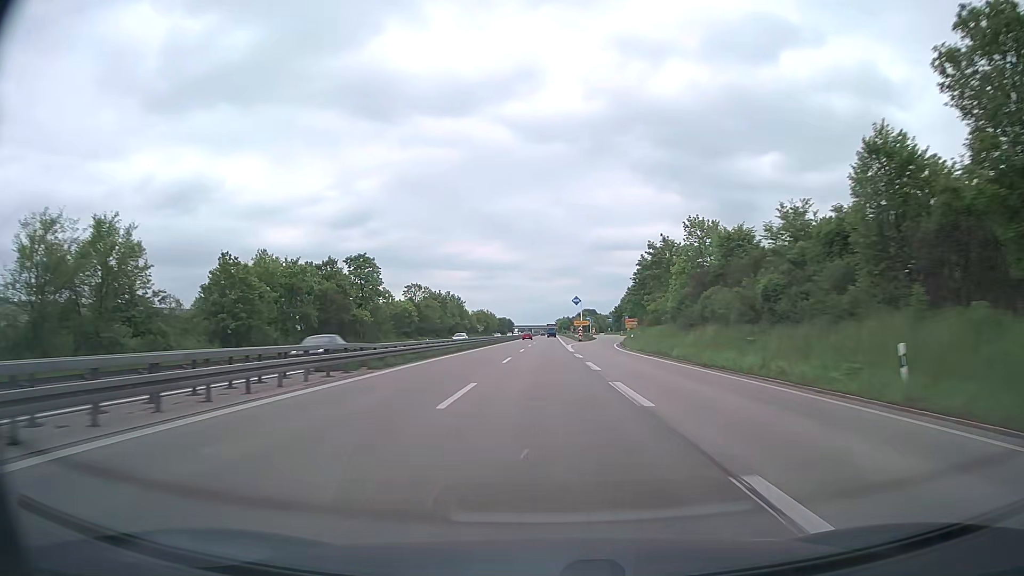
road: trunk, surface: asphalt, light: Day
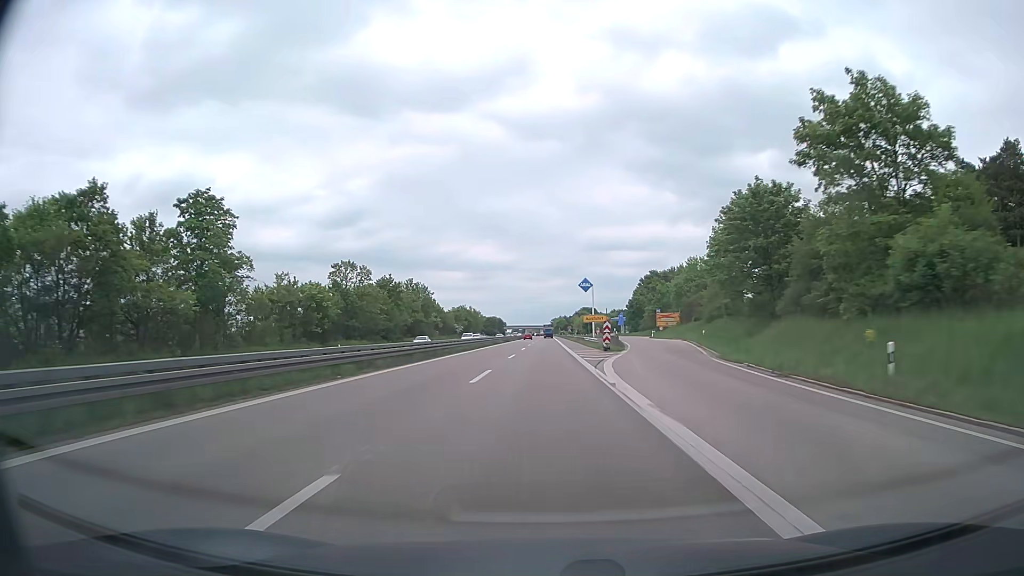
(+0.5, +47.9) m; +1°
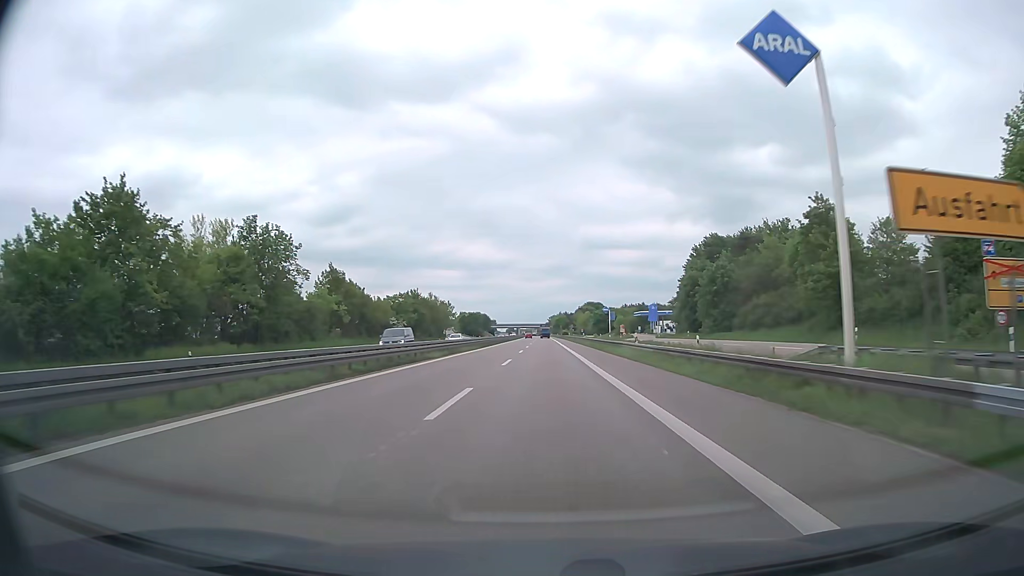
(+0.2, +79.8) m; 0°
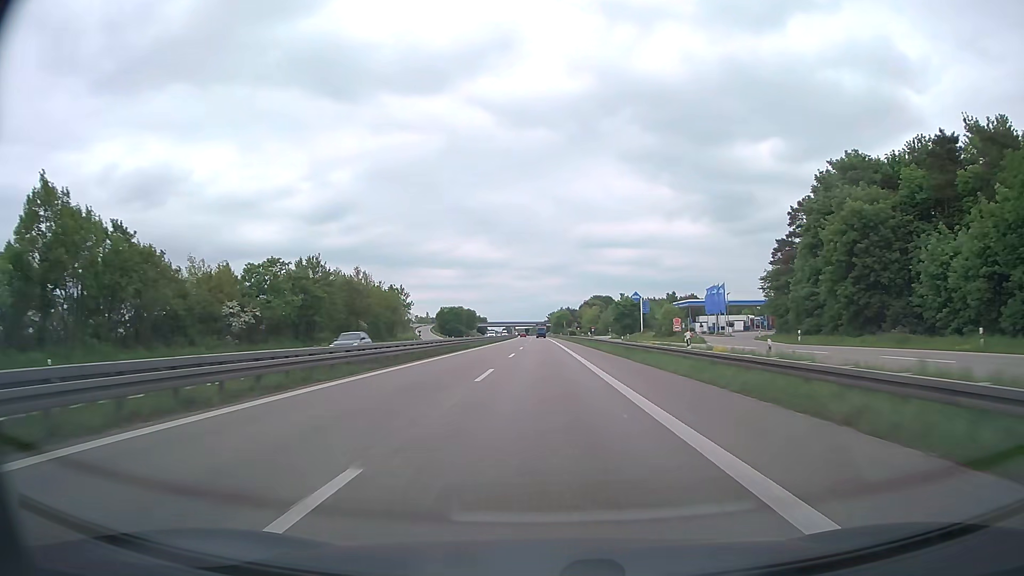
(+0.1, +63.8) m; 0°
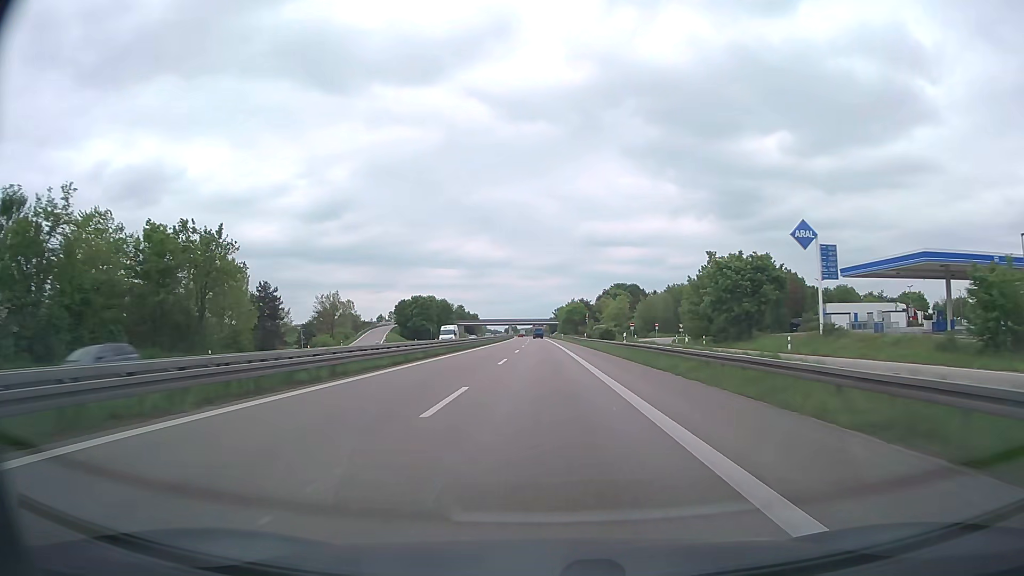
(-0.1, +79.8) m; 0°
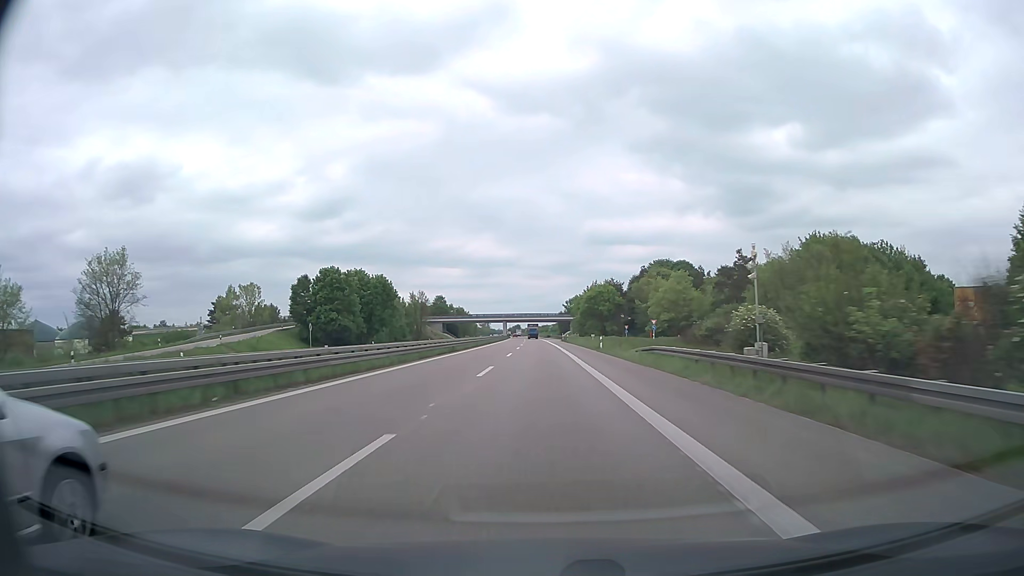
(-0.4, +79.7) m; -1°
